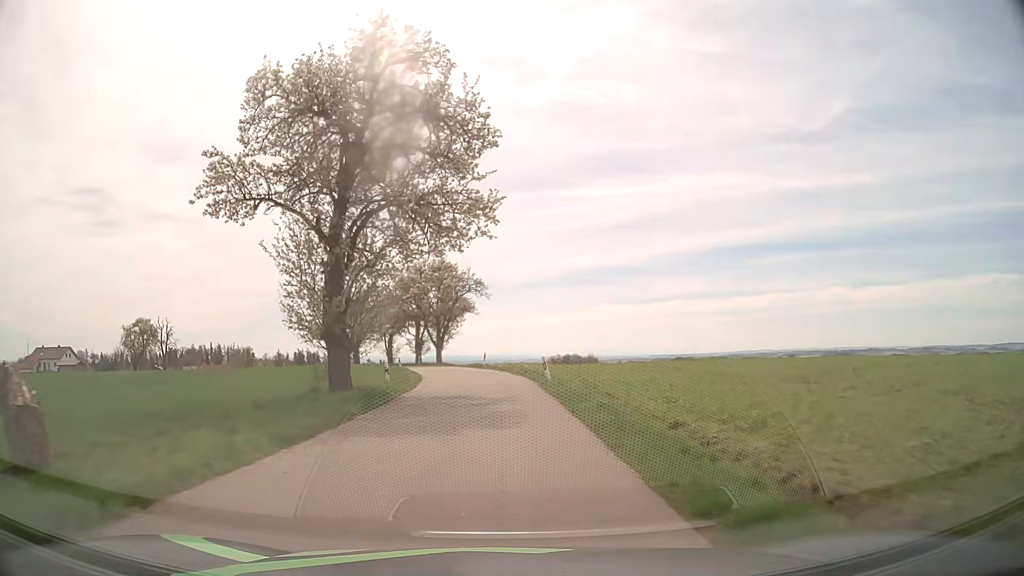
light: Day
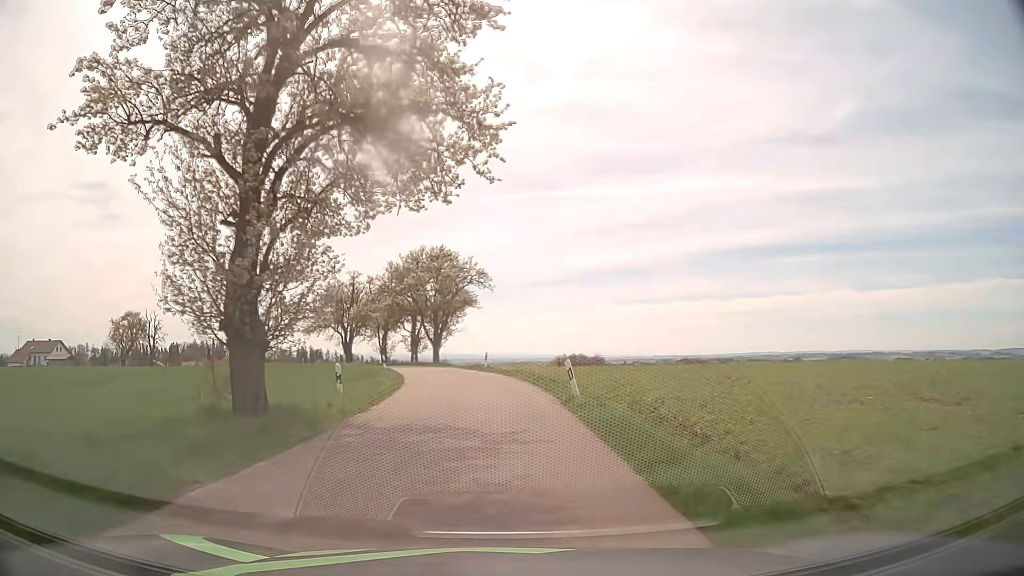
(0.0, +7.6) m; 0°
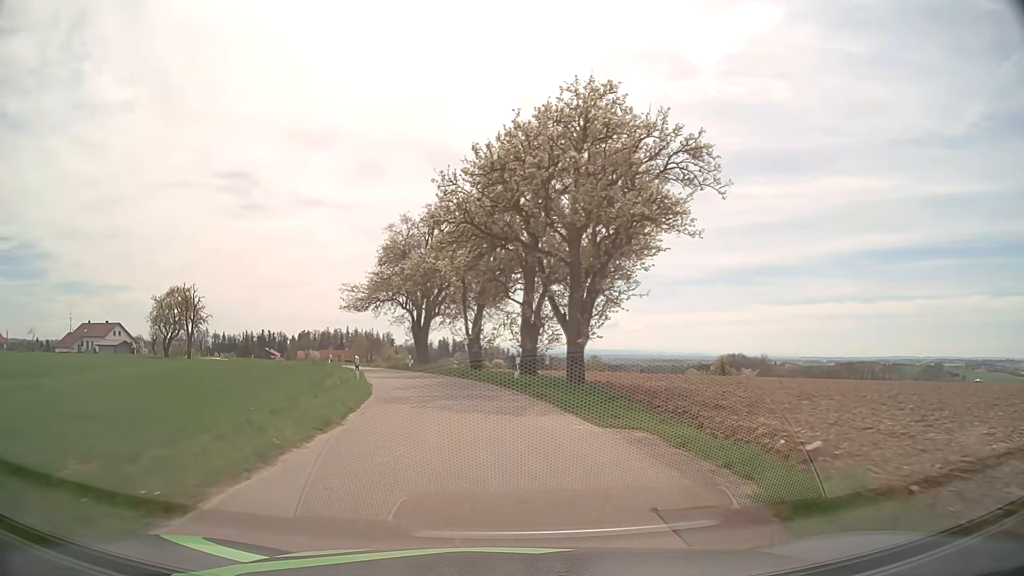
(-3.1, +38.9) m; -12°
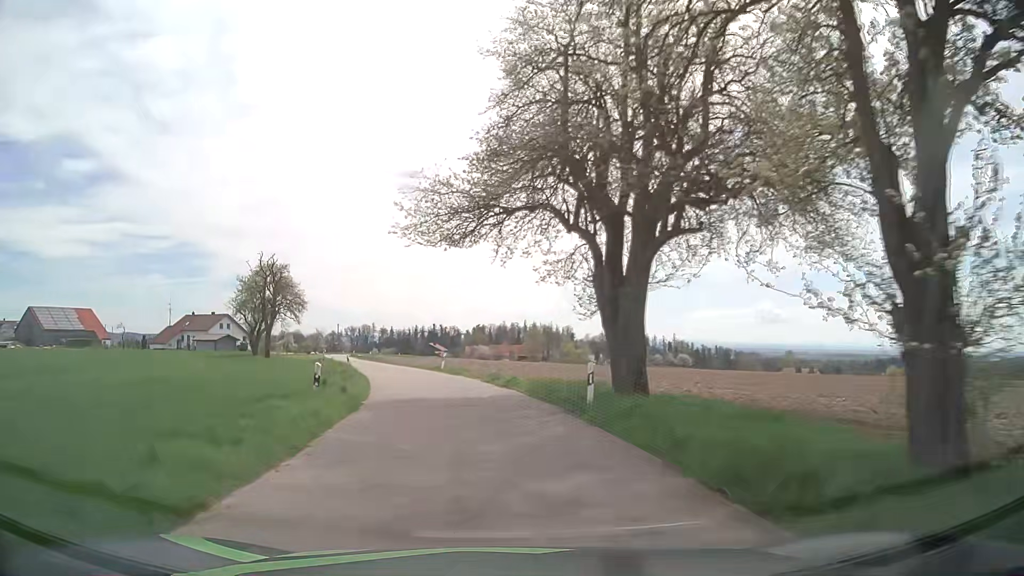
(-4.3, +32.1) m; -17°
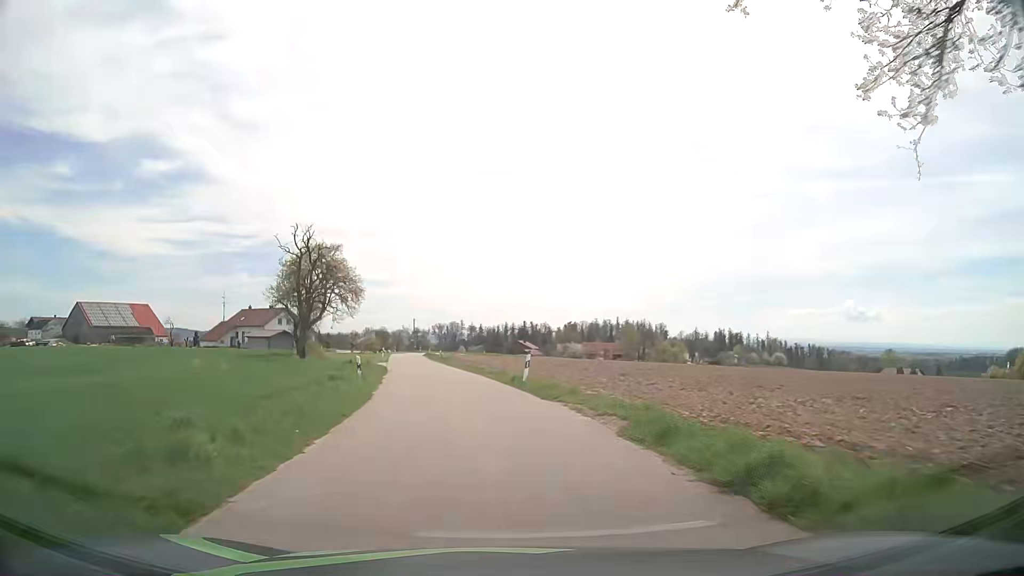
(-0.8, +16.8) m; -6°
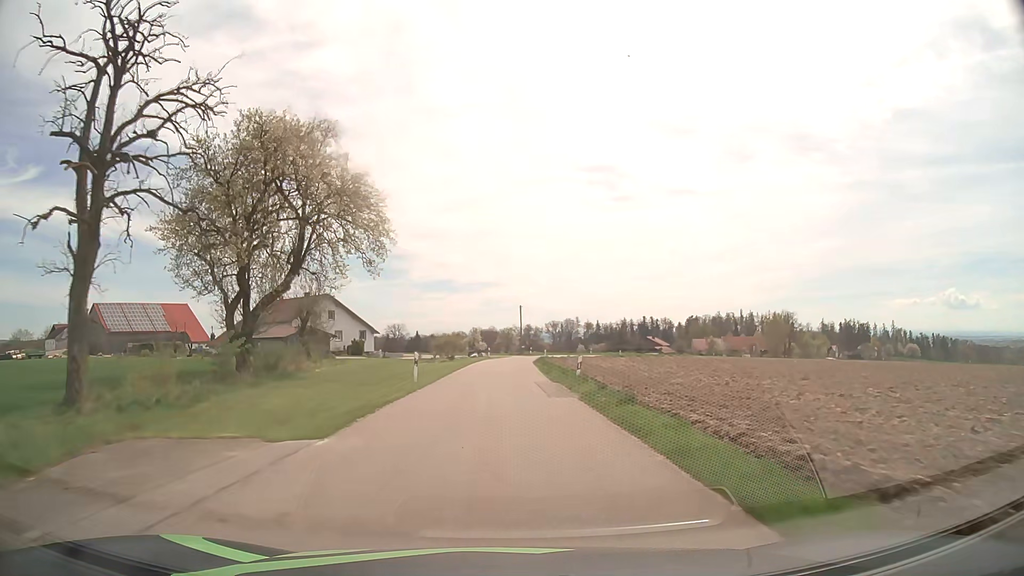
(-5.4, +43.5) m; -10°
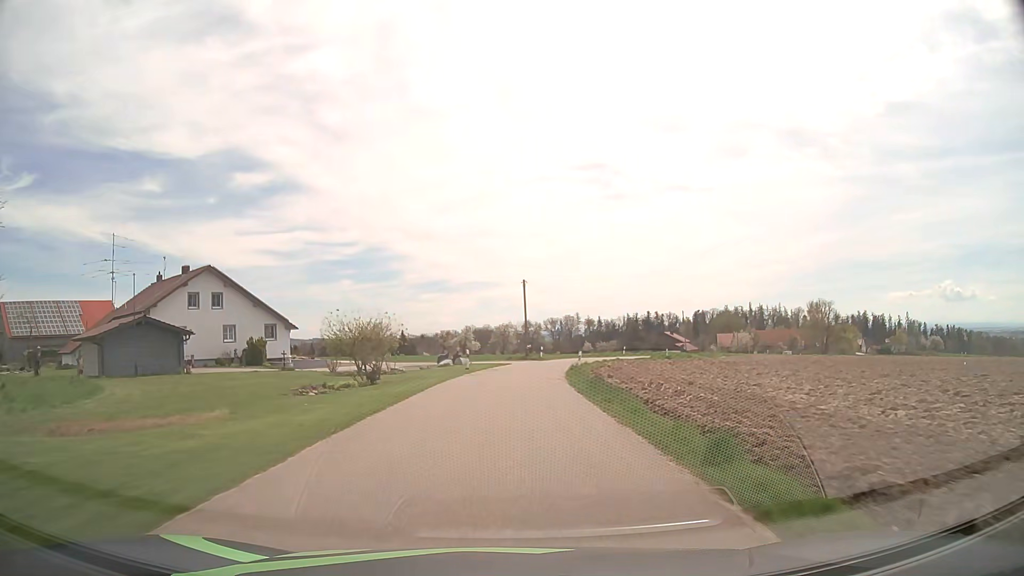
(0.0, +35.3) m; 0°
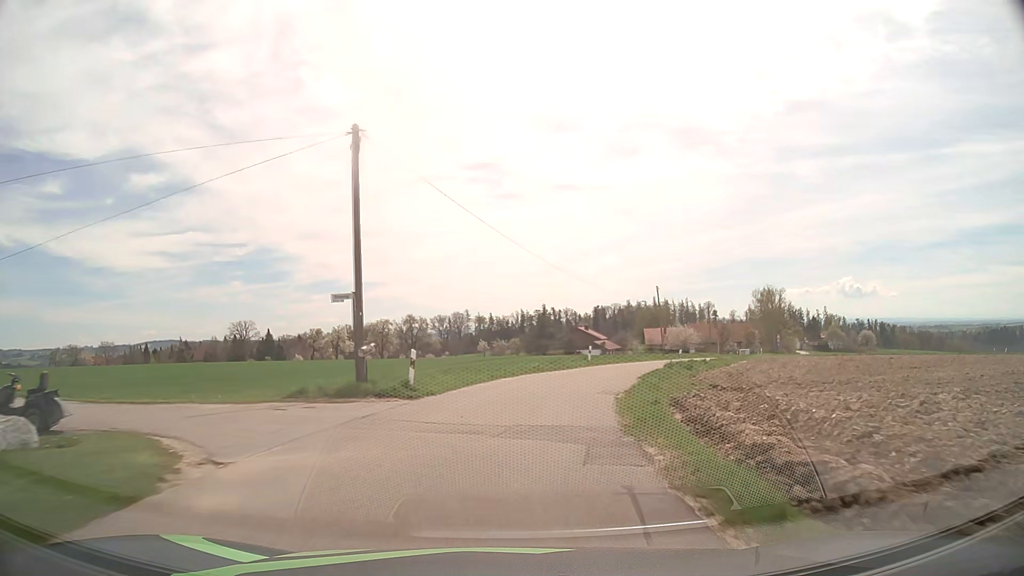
(+2.2, +40.8) m; +9°
(0, +10) (+2, +20) (+4, +30) (+8, +39) (+12, +48) (+16, +57) (+20, +66) (+25, +75) (+30, +84) (+38, +90) m
